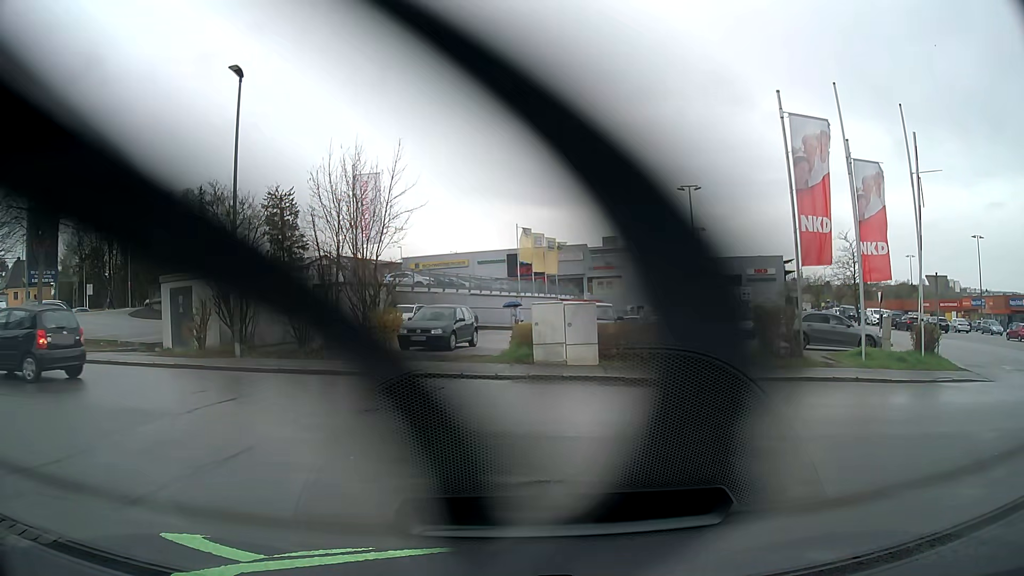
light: Day
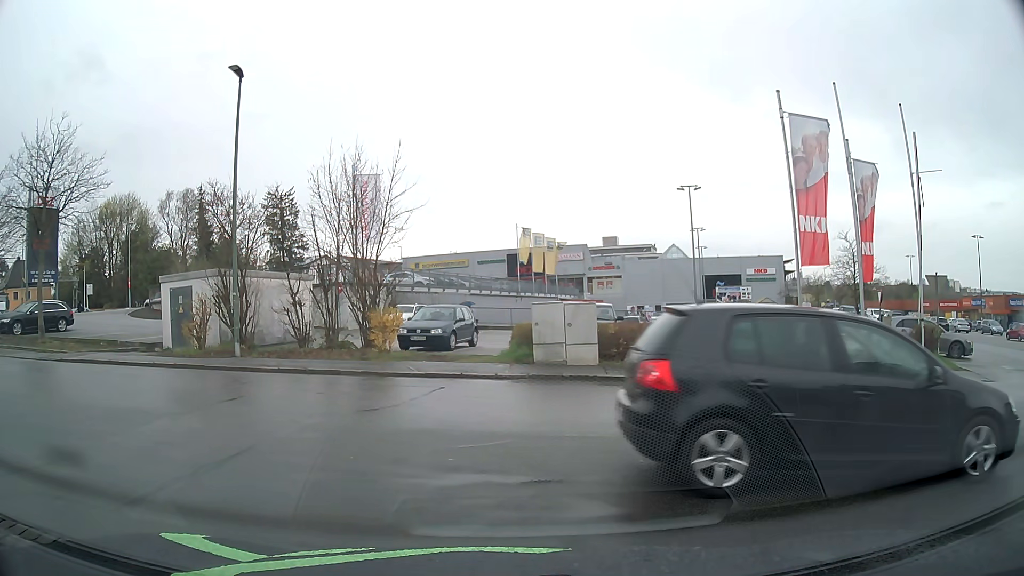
(0.0, 0.0) m; 0°
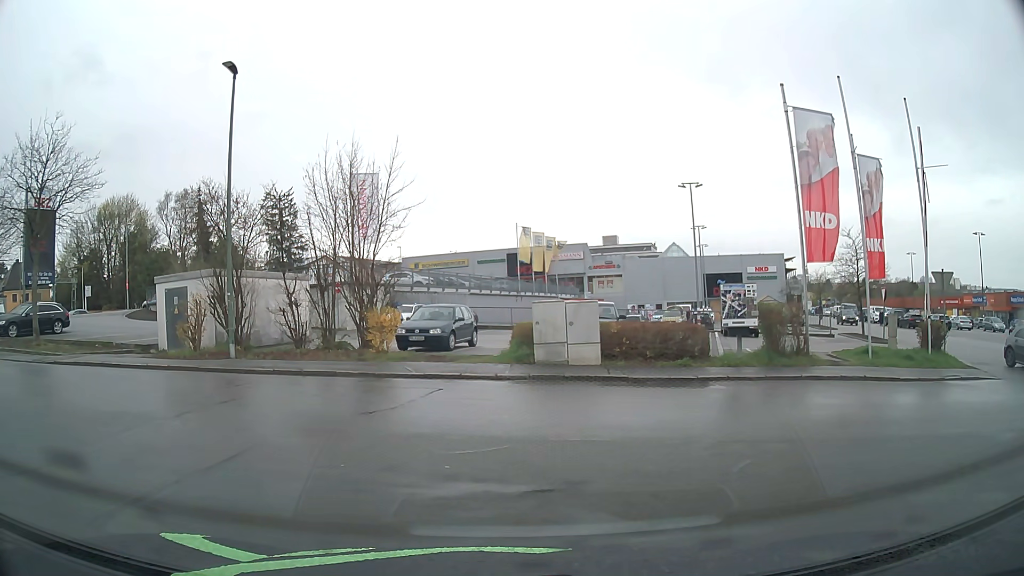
(0.0, +0.3) m; 0°
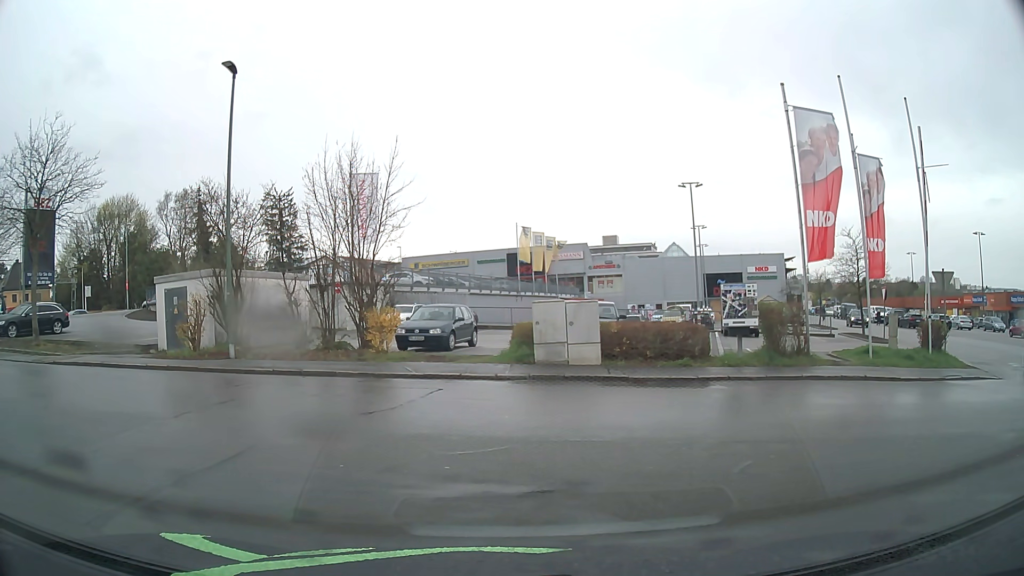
(0.0, +0.1) m; 0°
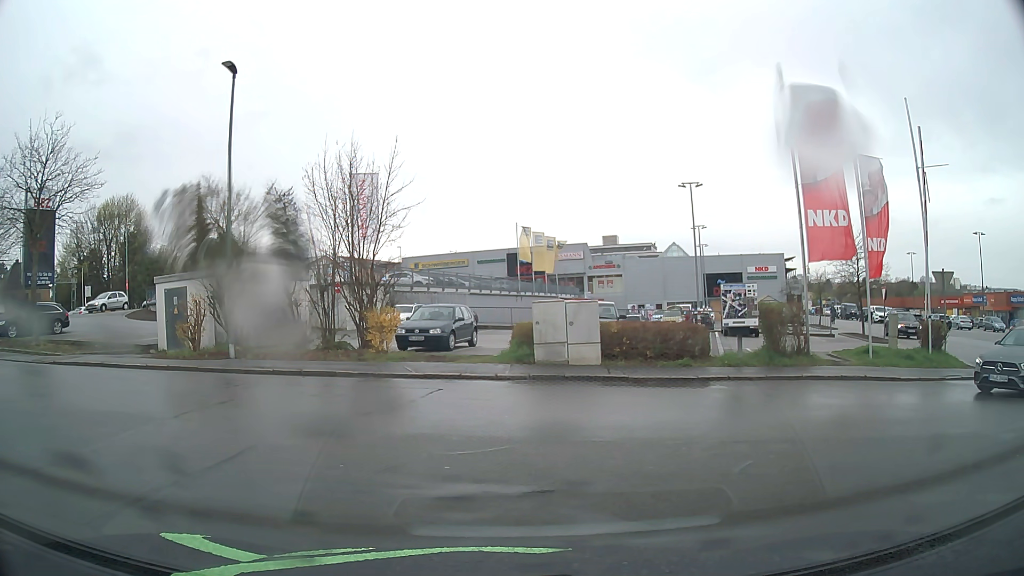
(0.0, 0.0) m; 0°
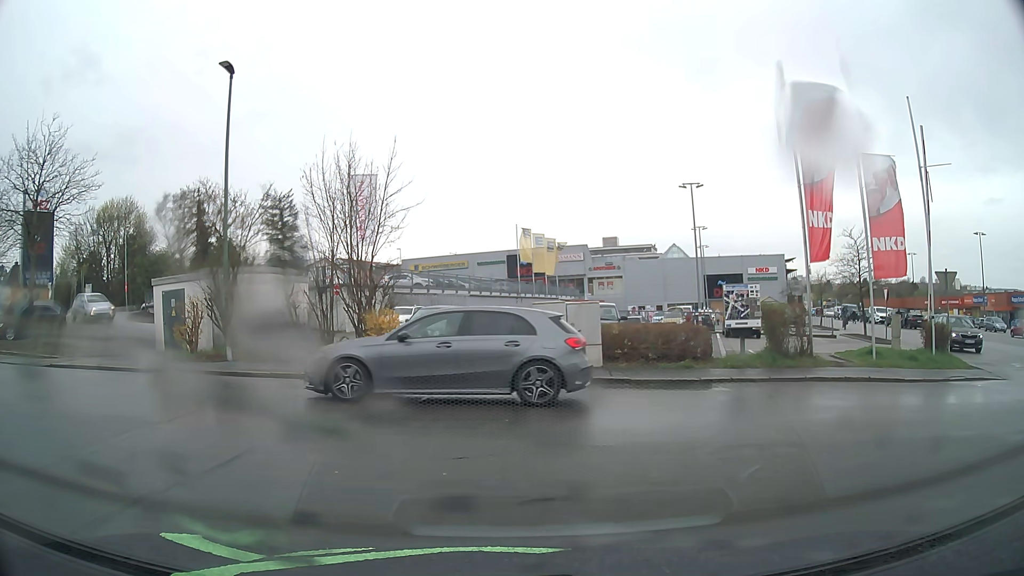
(0.0, +0.2) m; 0°
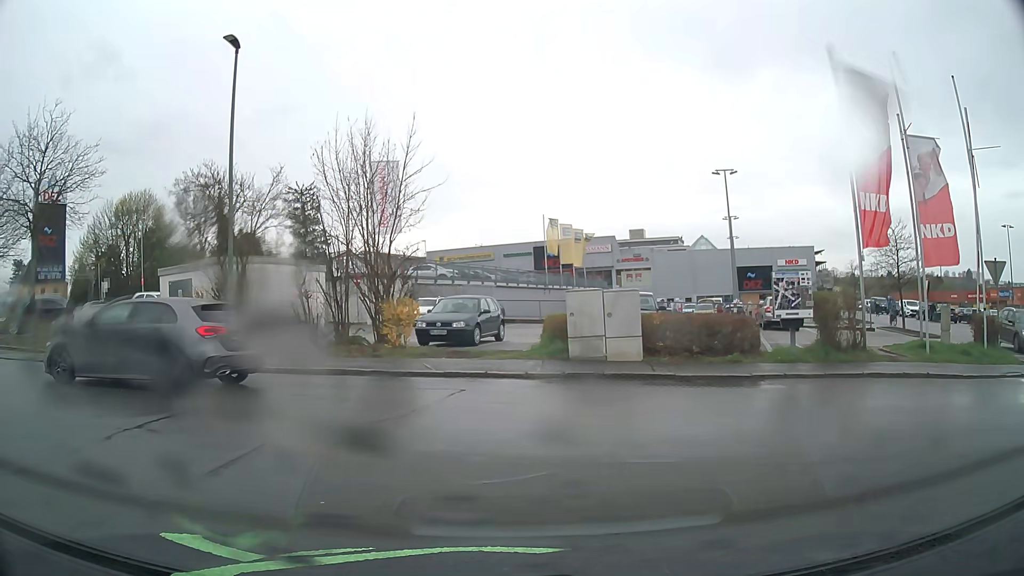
(0.0, +1.6) m; -2°
